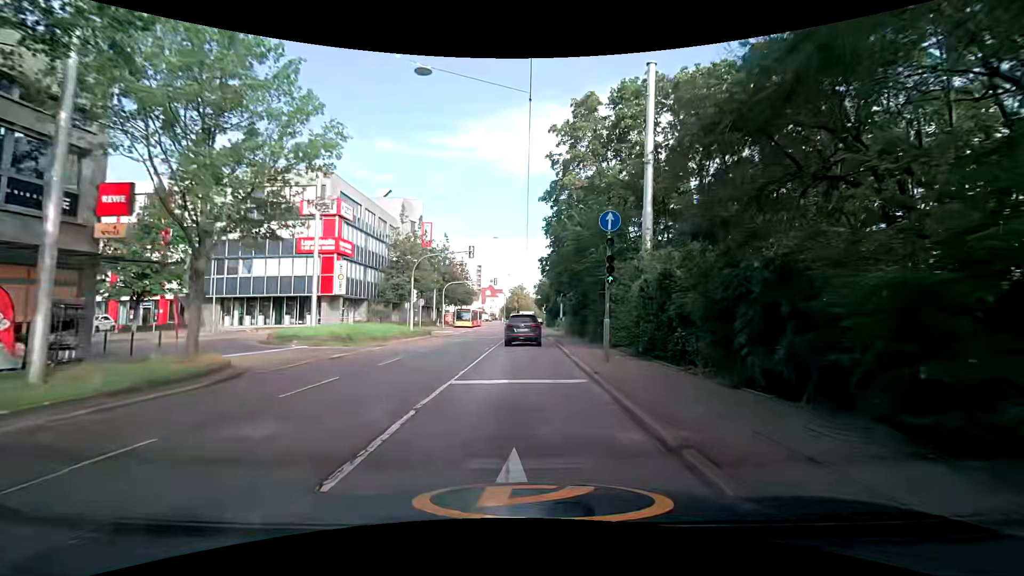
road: secondary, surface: asphalt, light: Day
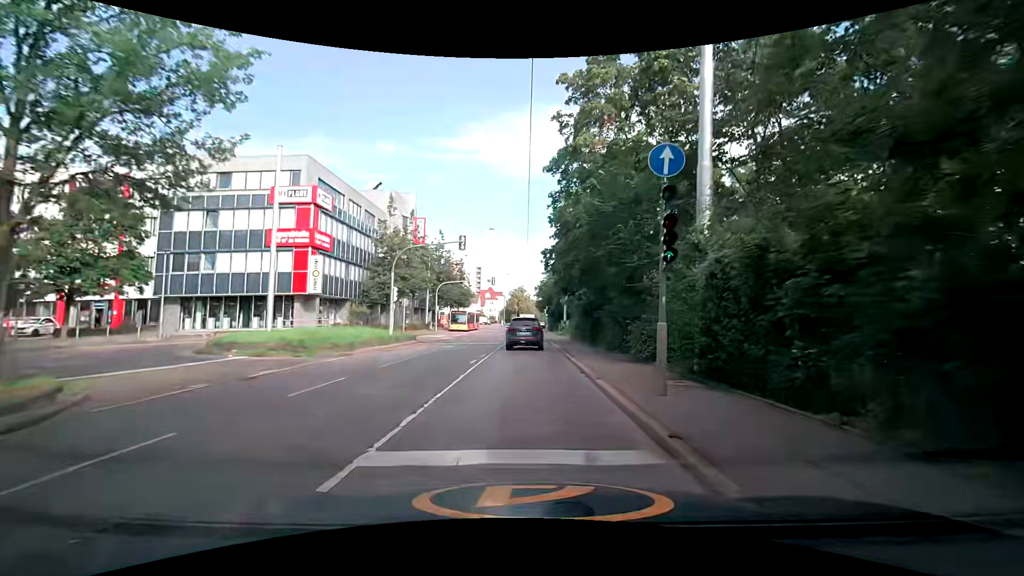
(-0.1, +5.7) m; 0°
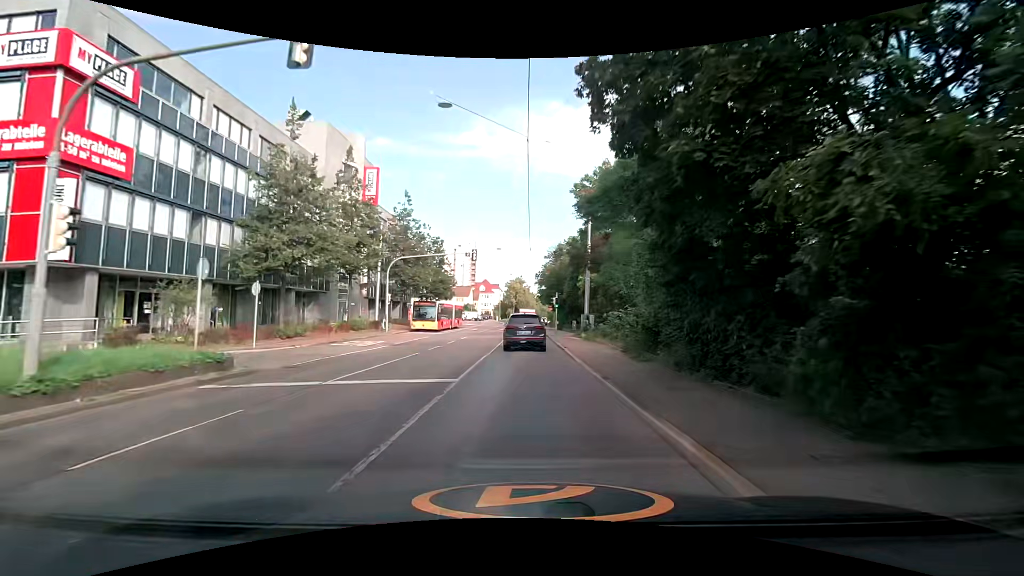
(-0.5, +22.6) m; -1°
(0, +10) (0, +20) (0, +30) (0, +40) (0, +50) (0, +60) (0, +70) (0, +80) (0, +90) (+1, +100) m
